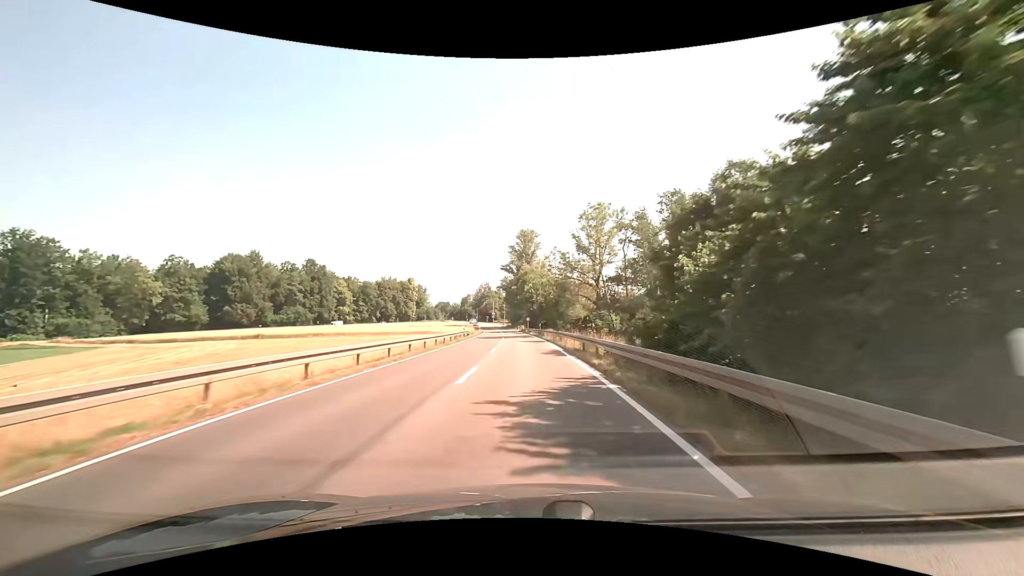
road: secondary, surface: asphalt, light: Day
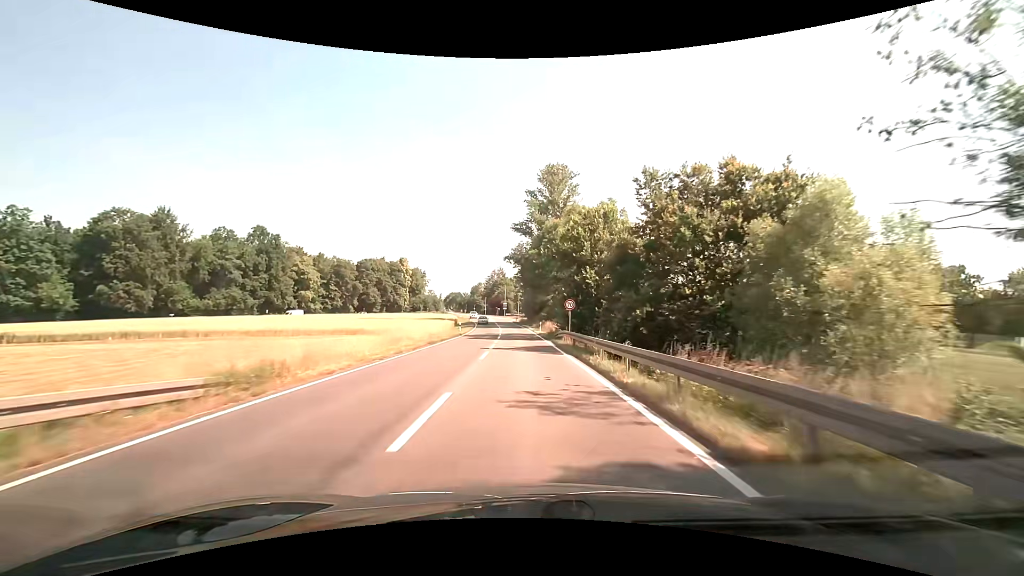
(-1.3, +54.1) m; -2°
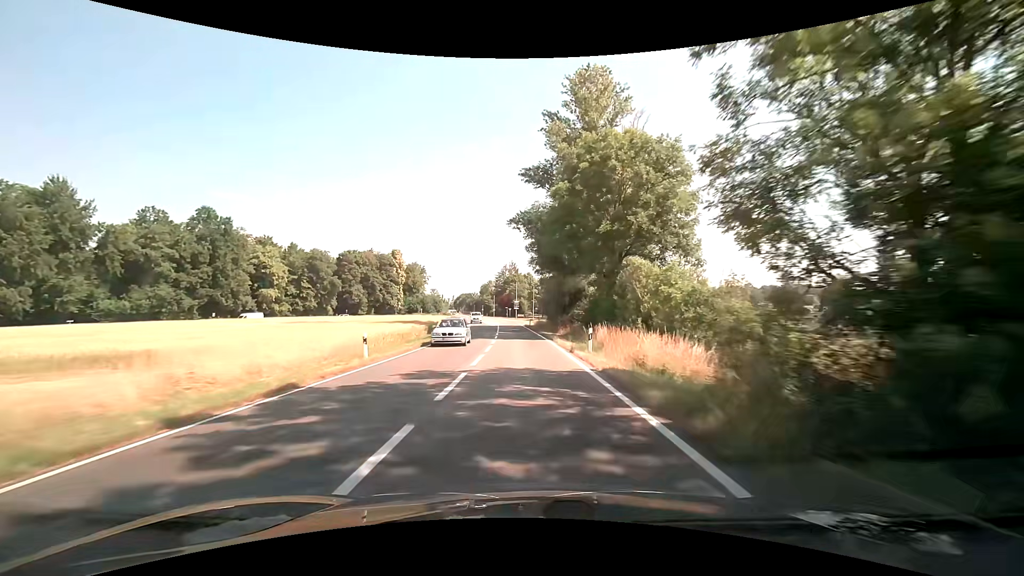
(-0.4, +32.9) m; -1°
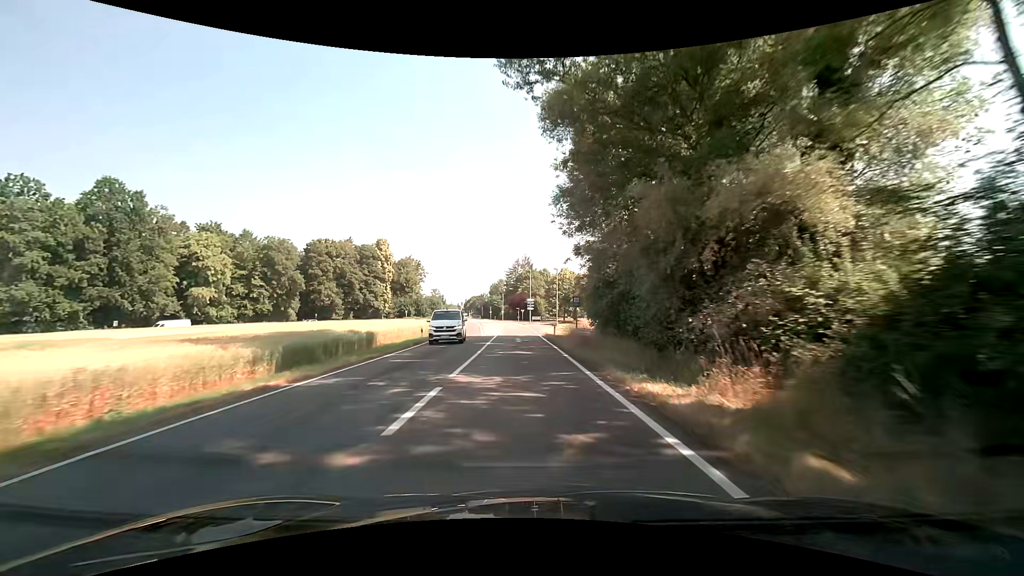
(-0.6, +32.7) m; -2°
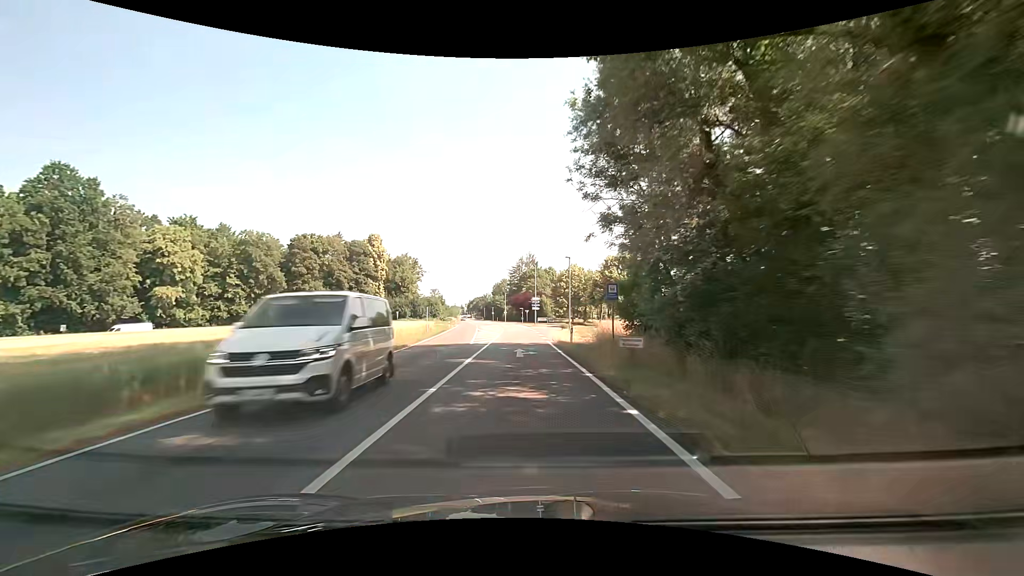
(-0.1, +10.8) m; -1°
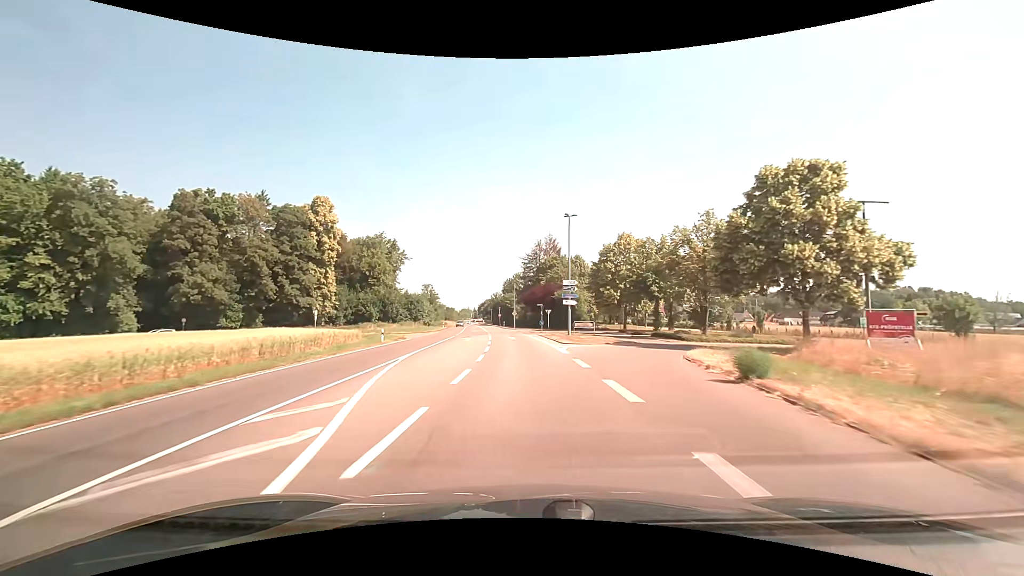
(-0.6, +42.6) m; -2°
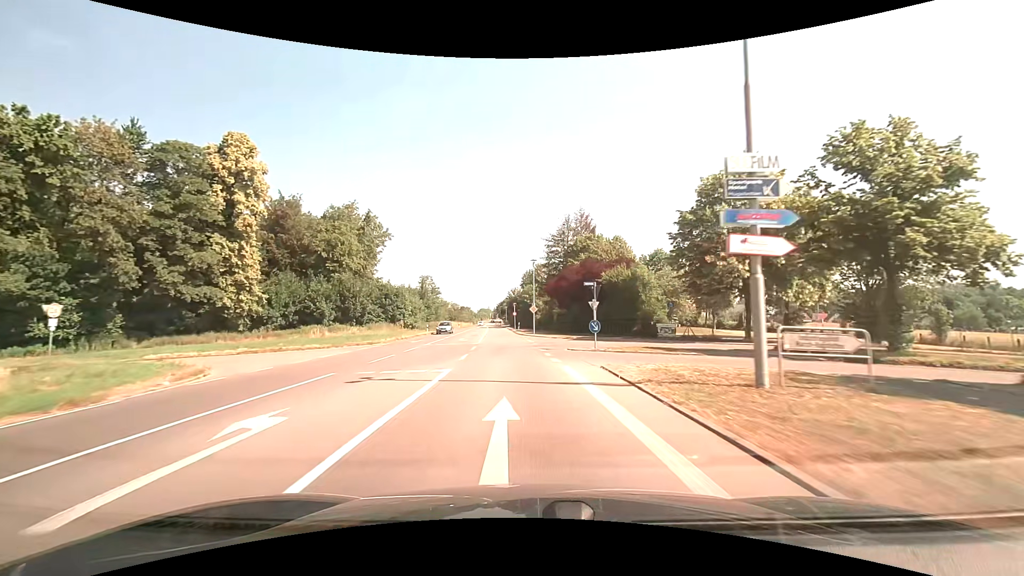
(-0.5, +31.1) m; -3°
(0, +10) (-1, +20) (-1, +30) (-2, +40) (-3, +50) (-4, +60) (-4, +70) (-5, +80) (-6, +90) (-6, +100) m
